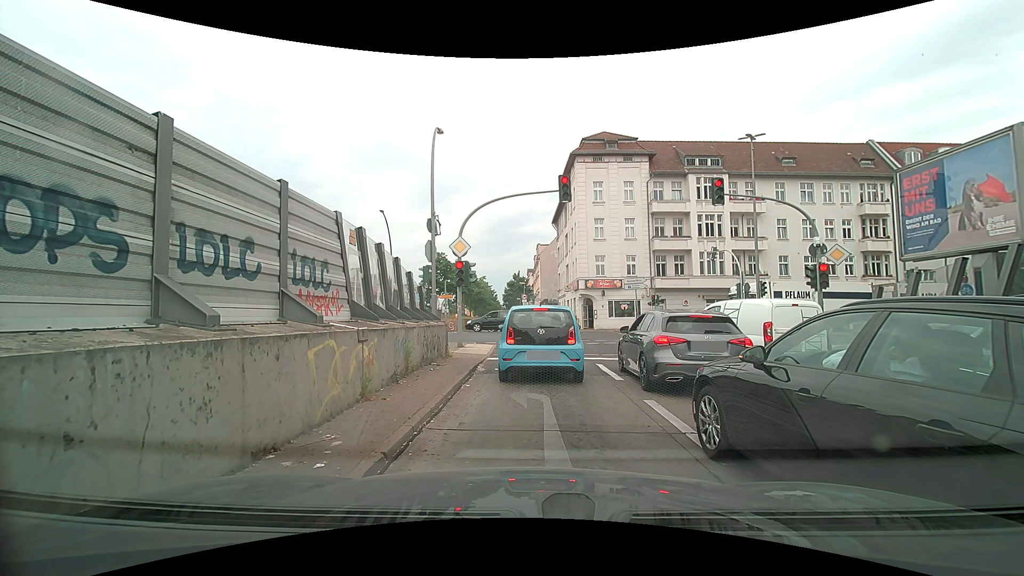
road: motorway_link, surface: asphalt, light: Day
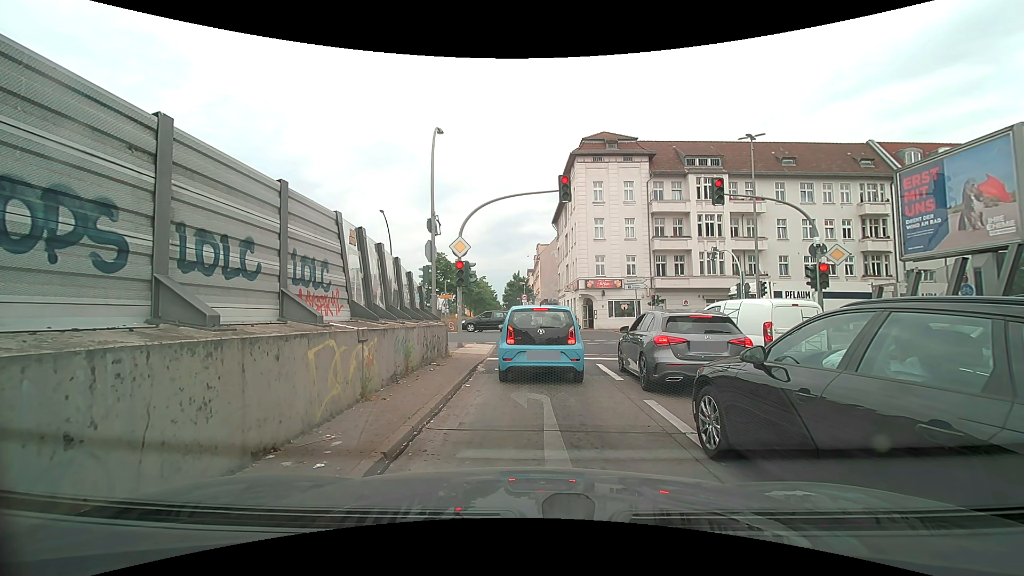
(0.0, 0.0) m; 0°
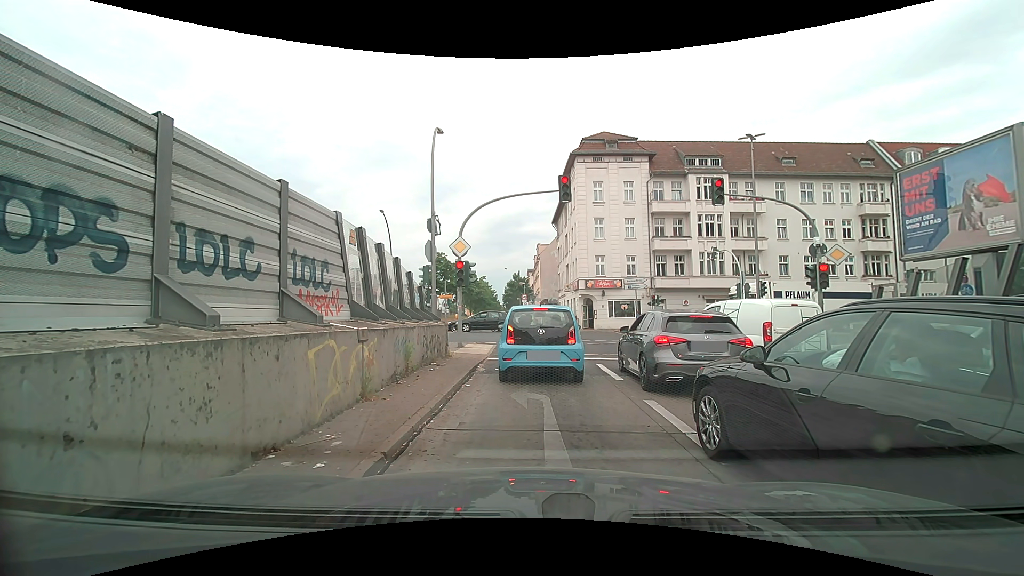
(0.0, 0.0) m; 0°
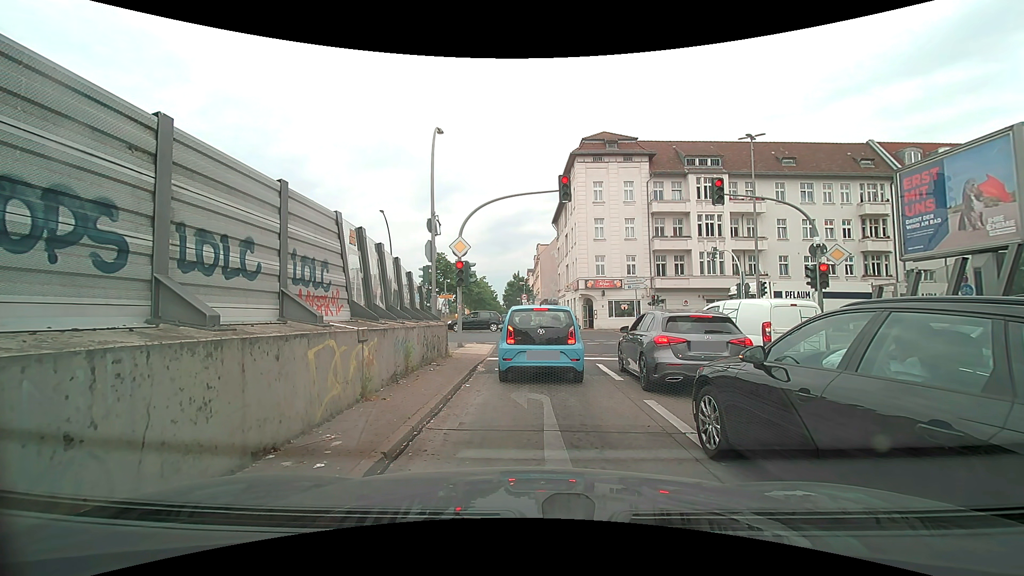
(0.0, 0.0) m; 0°
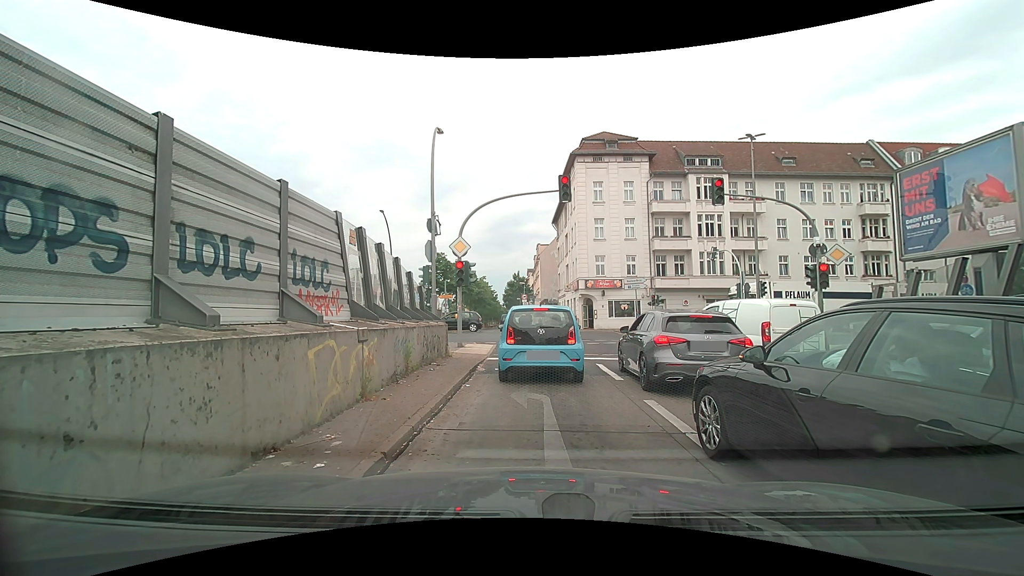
(0.0, 0.0) m; 0°
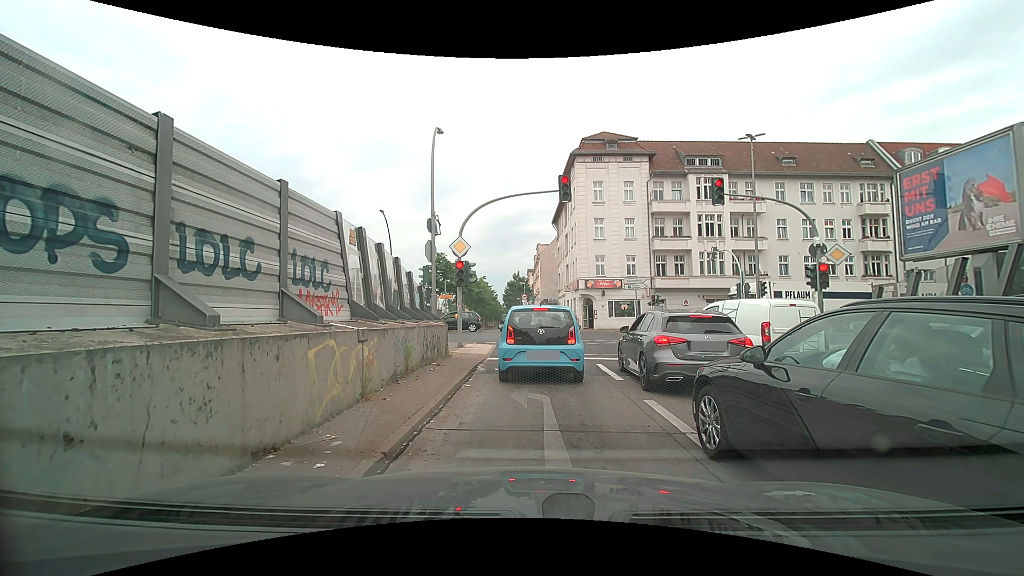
(0.0, 0.0) m; 0°
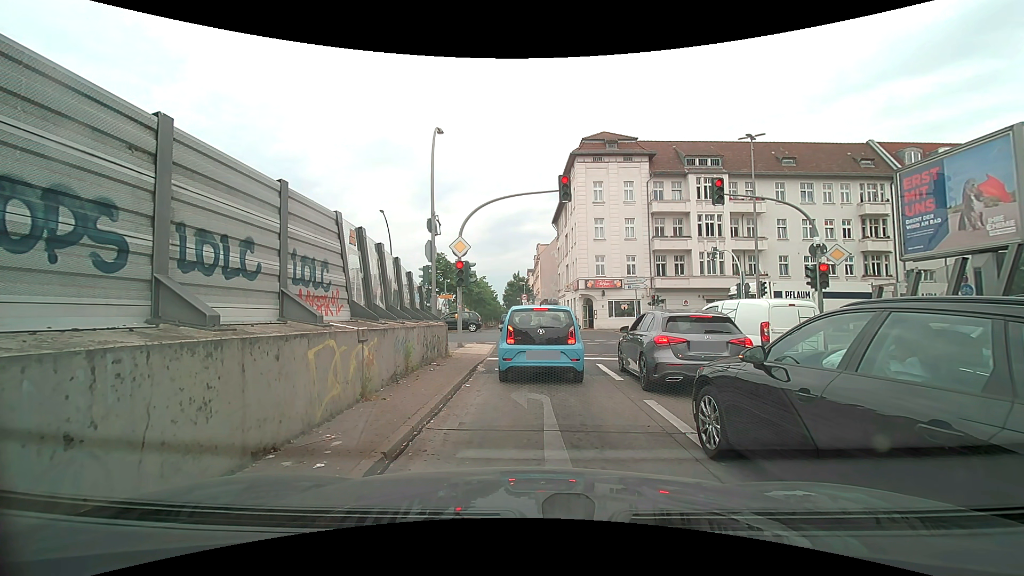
(0.0, 0.0) m; 0°
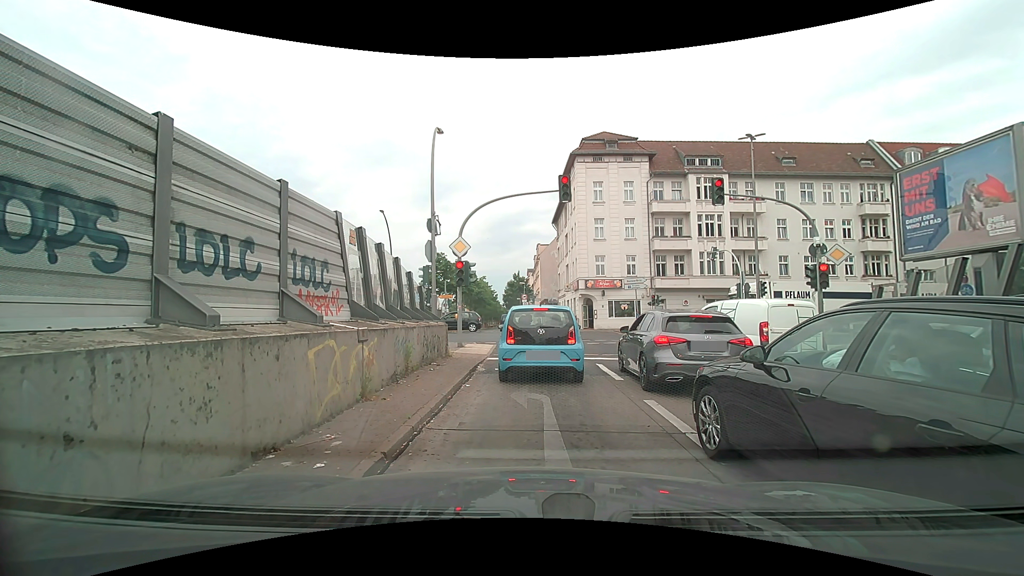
(0.0, 0.0) m; 0°
